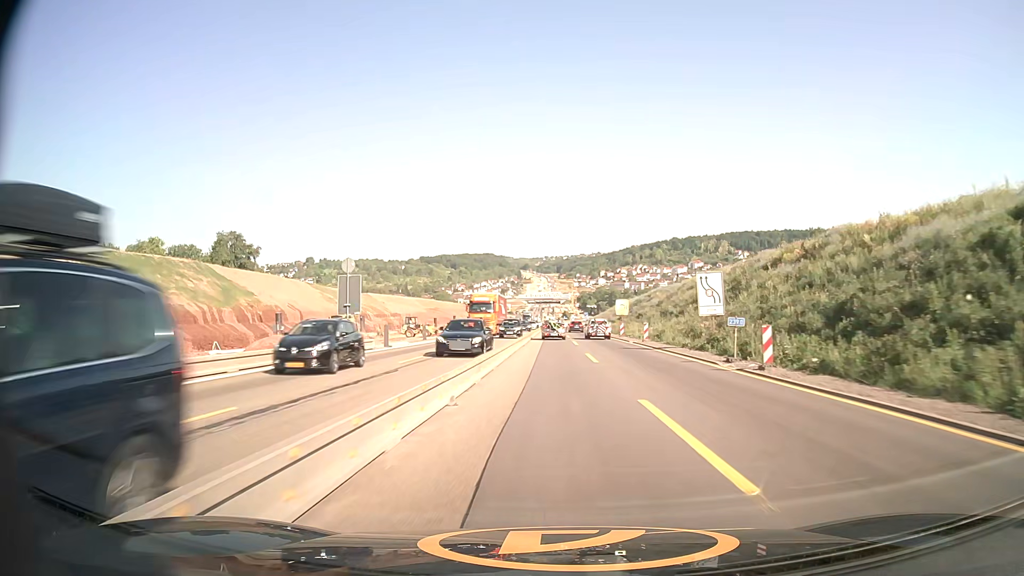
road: motorway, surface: asphalt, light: Day
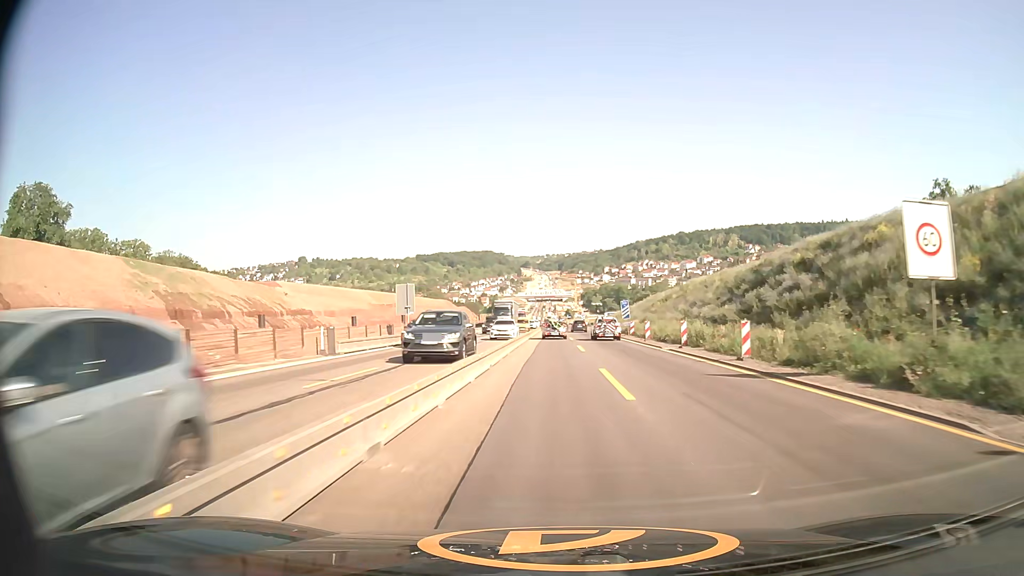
(+0.1, +64.3) m; 0°
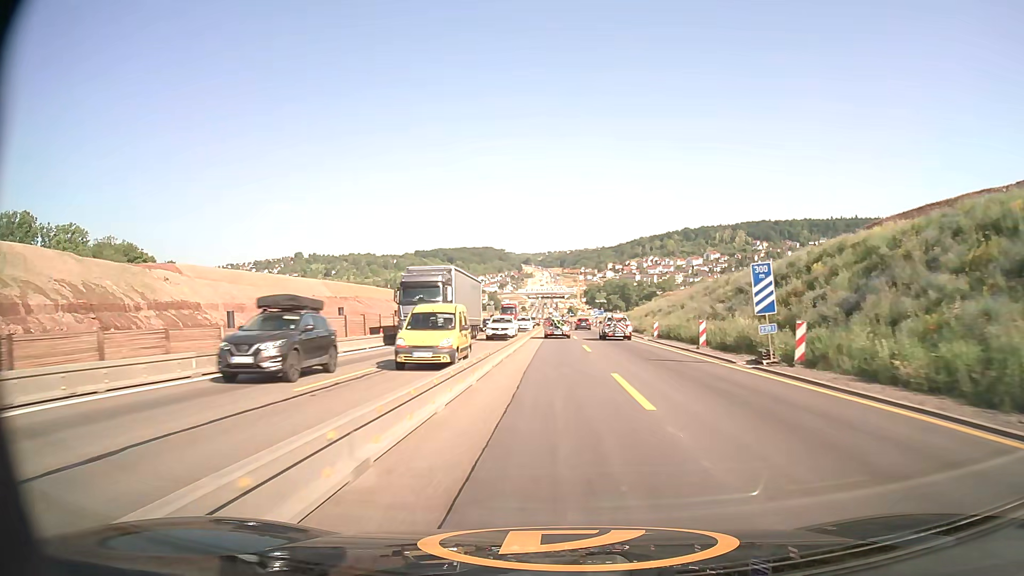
(-0.1, +36.8) m; 0°
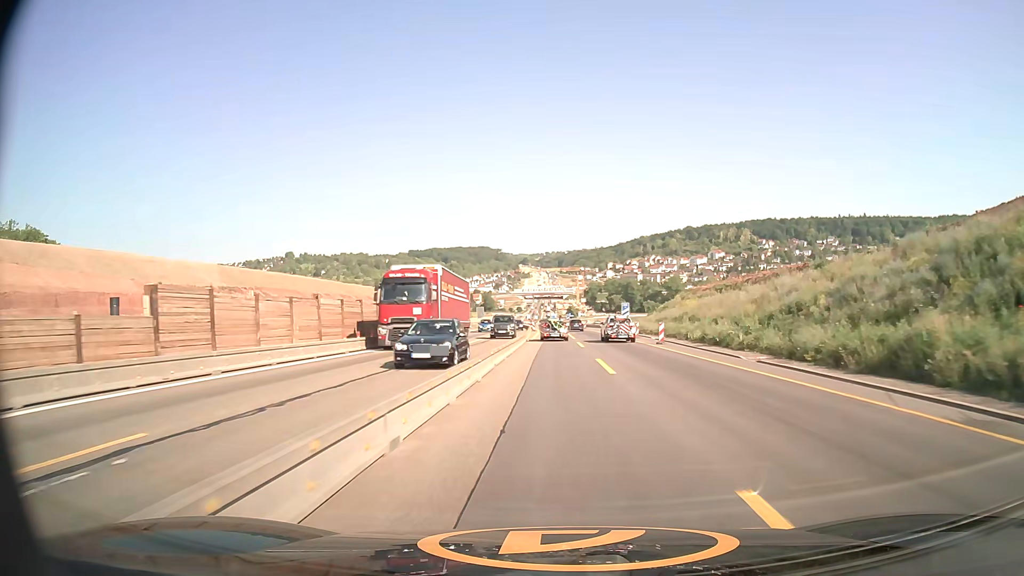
(+0.1, +46.6) m; 0°
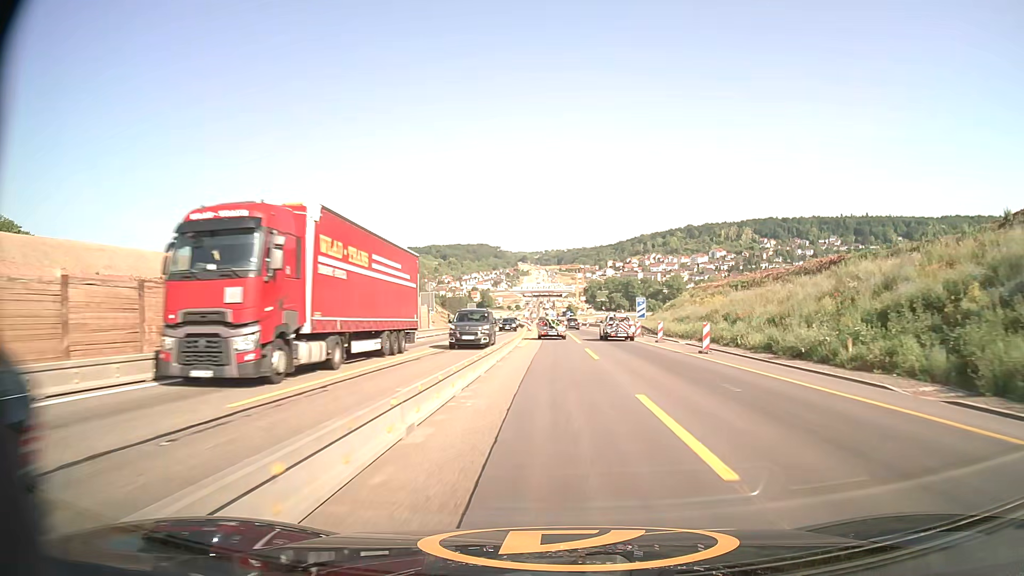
(0.0, +11.2) m; 0°
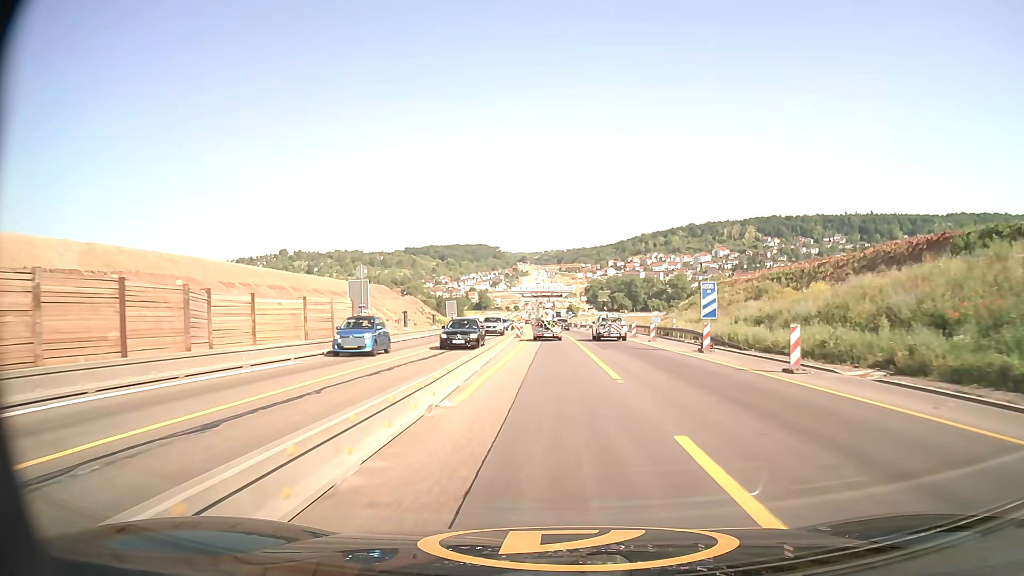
(+0.1, +22.0) m; 0°
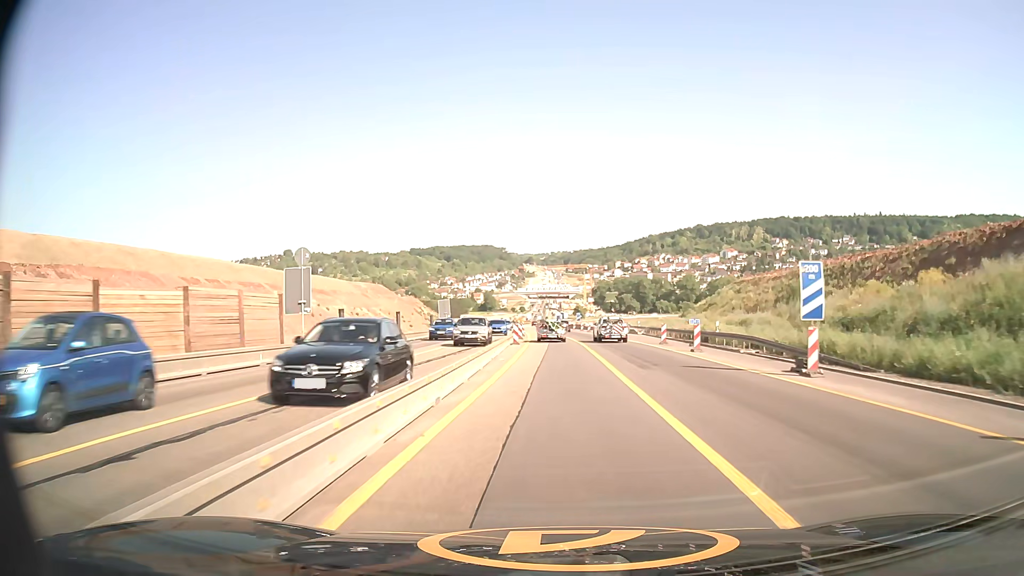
(-0.1, +10.8) m; -1°
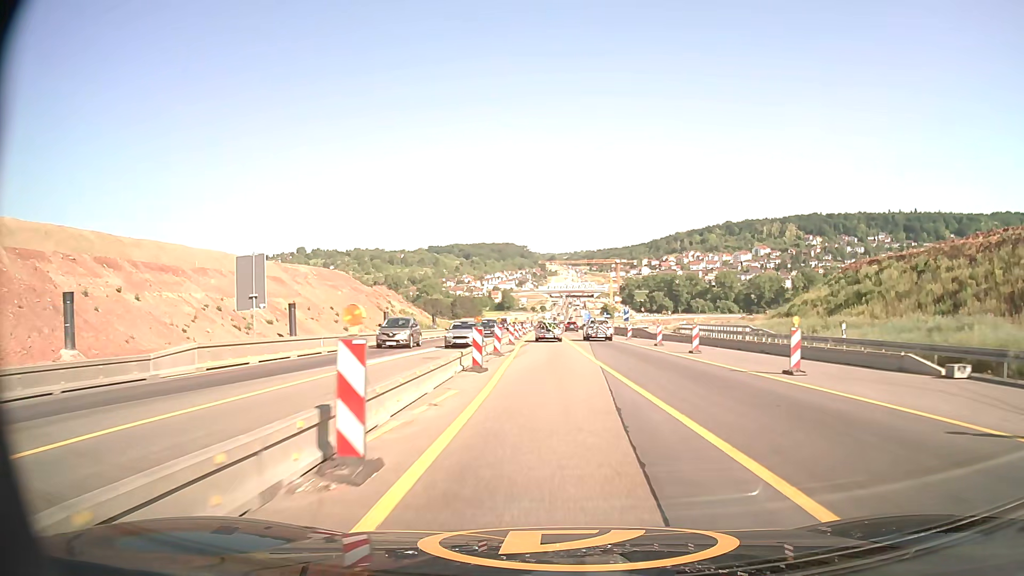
(-0.6, +54.1) m; -2°
(0, +10) (0, +20) (0, +30) (0, +40) (-1, +50) (-1, +60) (-1, +70) (-1, +80) (-1, +90) (-1, +100) m
